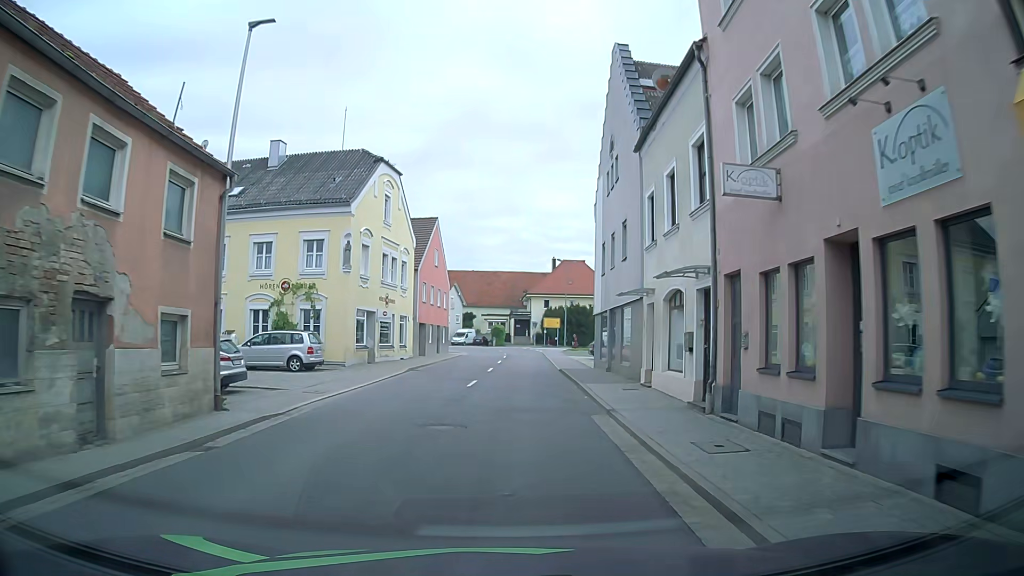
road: primary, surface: asphalt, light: Day
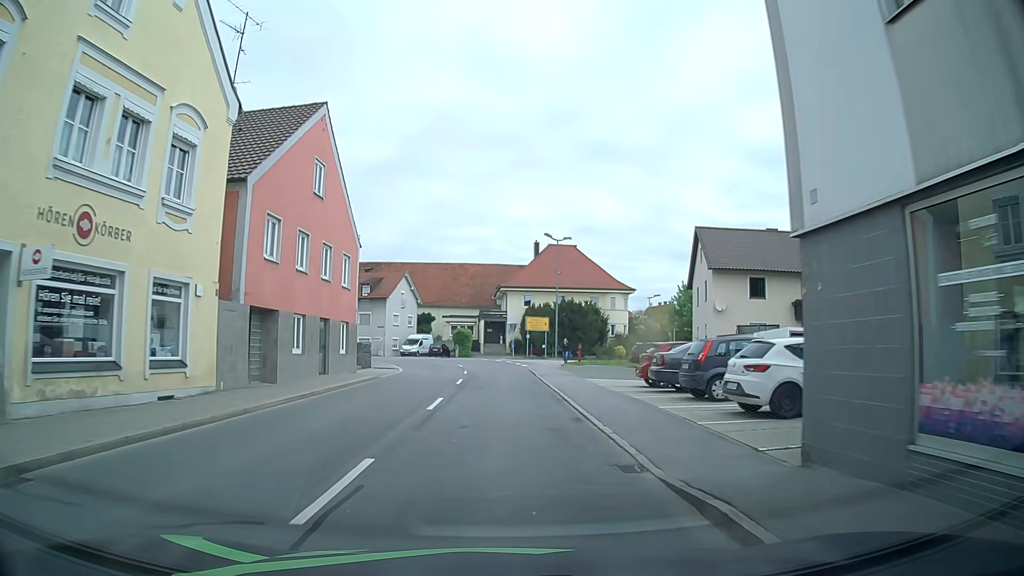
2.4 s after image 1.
(+1.1, +24.6) m; +3°
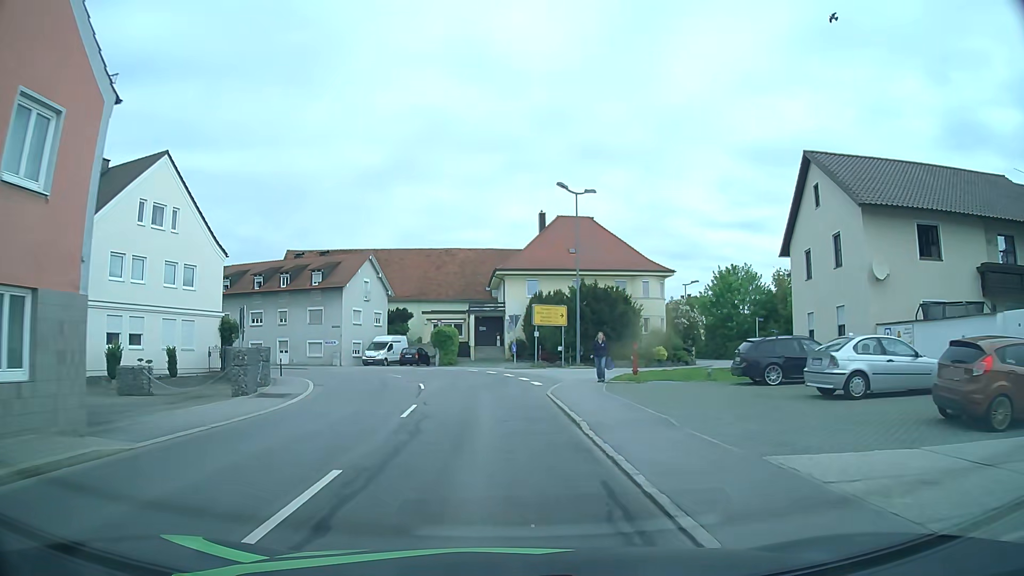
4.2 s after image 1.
(+0.4, +18.6) m; +1°
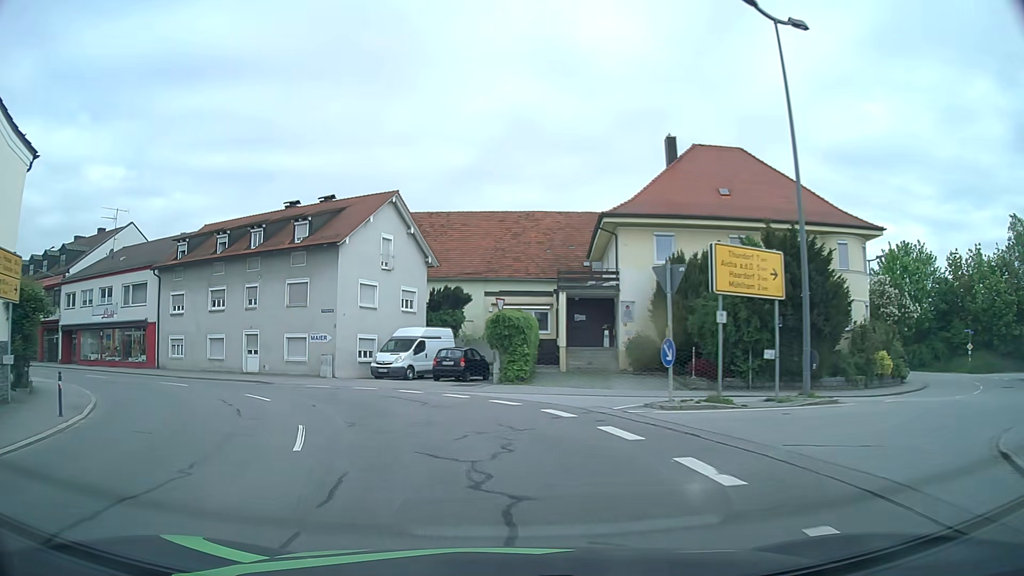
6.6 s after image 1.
(-0.6, +22.8) m; -7°
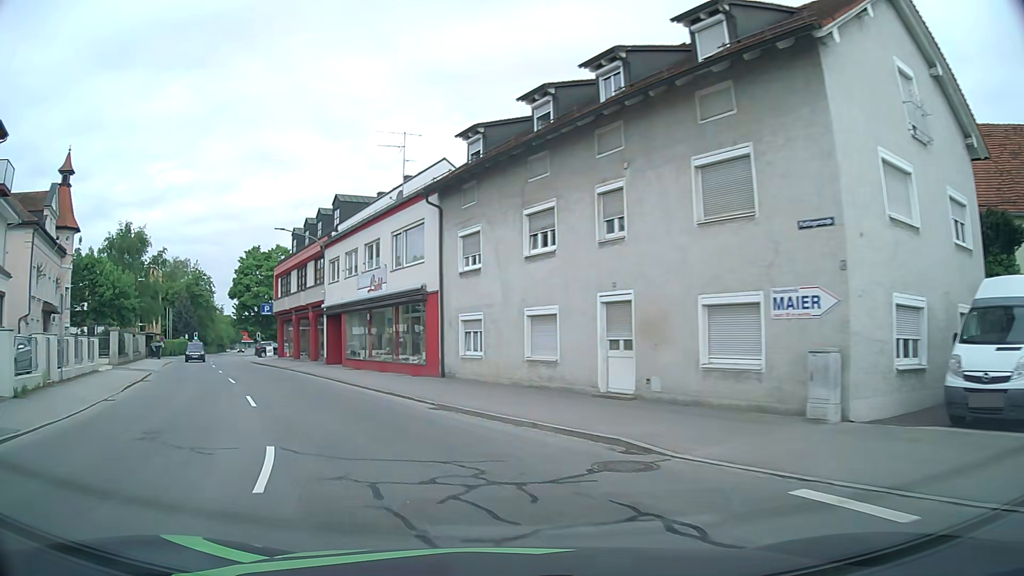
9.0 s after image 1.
(-5.8, +20.1) m; -34°
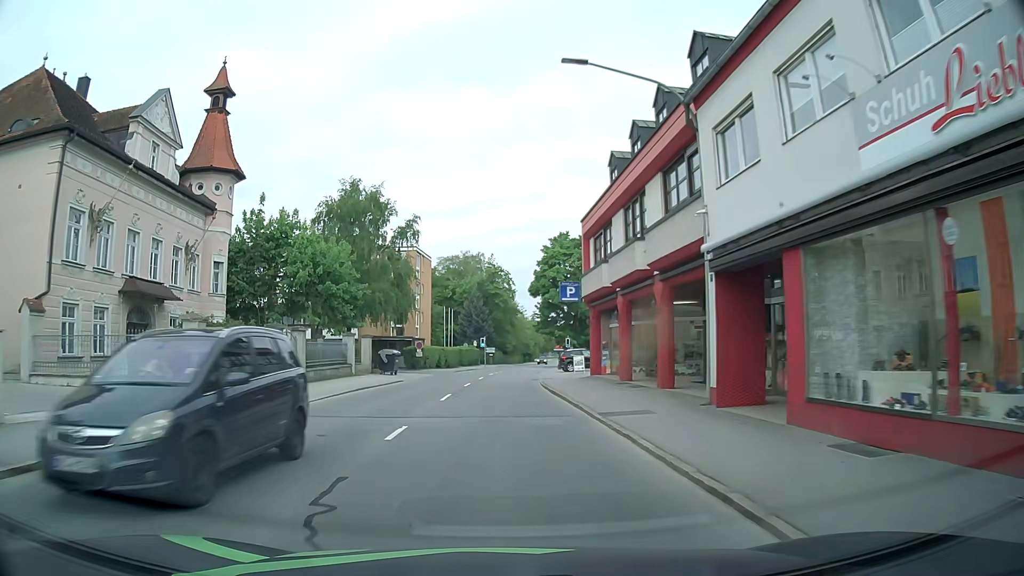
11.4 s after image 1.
(-7.1, +22.3) m; -28°
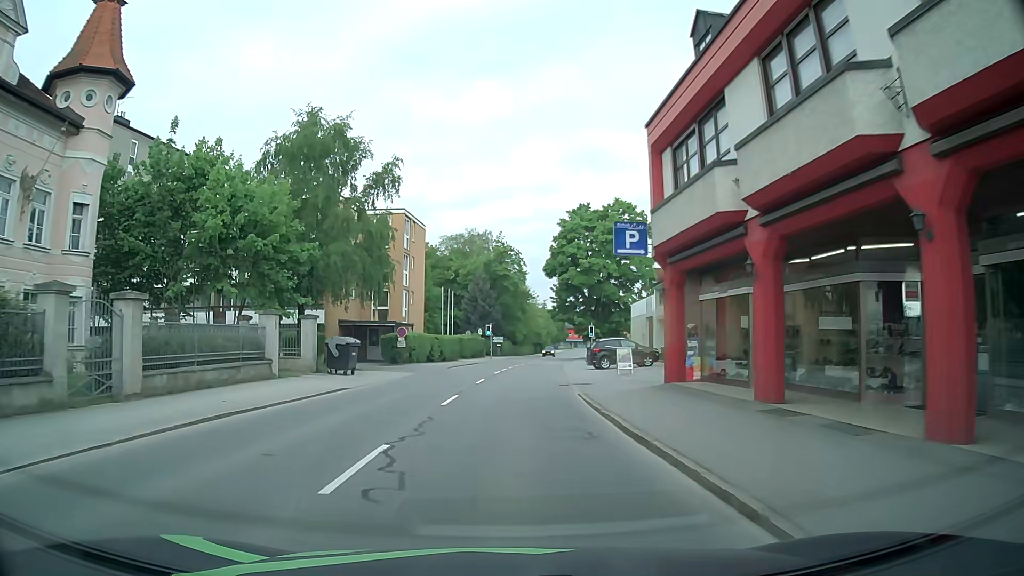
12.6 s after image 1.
(-0.3, +13.5) m; -1°
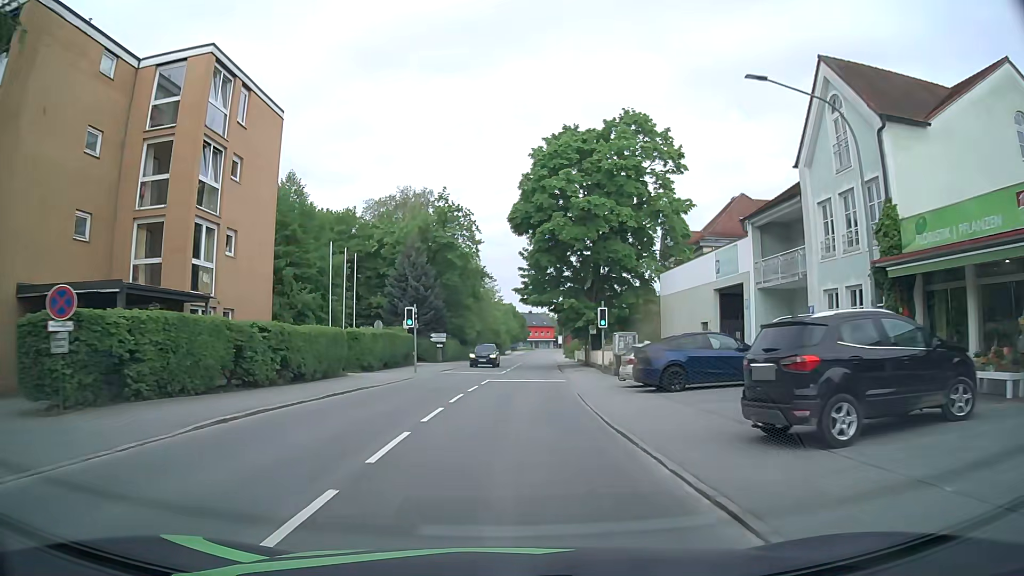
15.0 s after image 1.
(+0.8, +29.9) m; +4°
(0, +10) (0, +20) (+1, +30) (+1, +40) (+2, +50) (+2, +60) (+3, +70) (+3, +80) (+4, +90) (+5, +100) m
